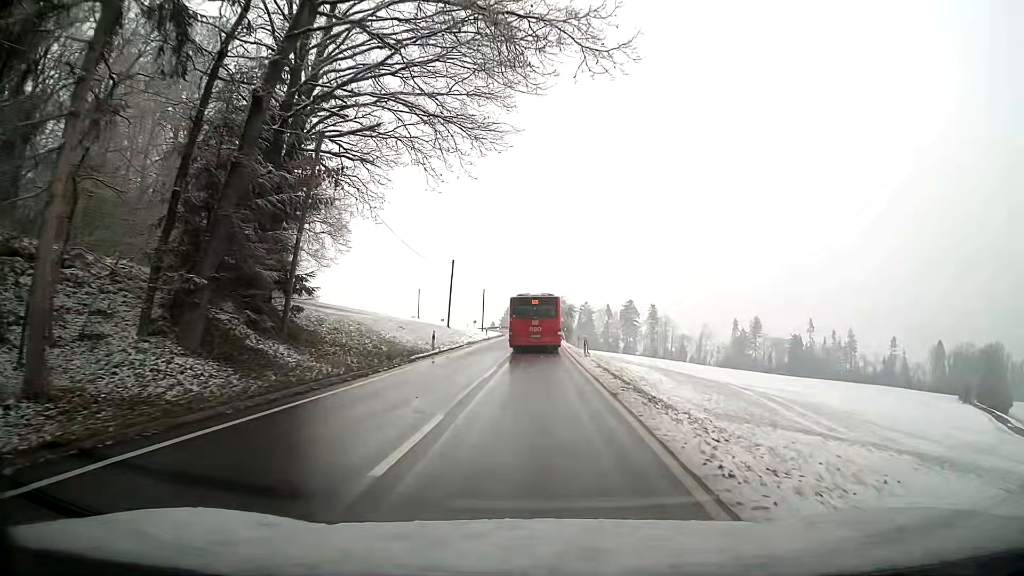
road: tertiary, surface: asphalt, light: Day
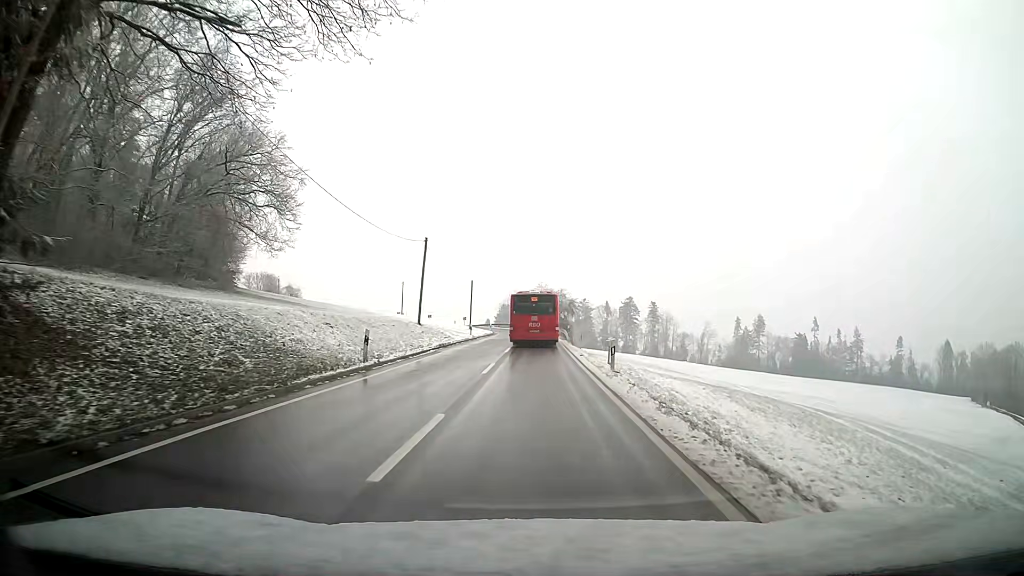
(0.0, +12.2) m; 0°
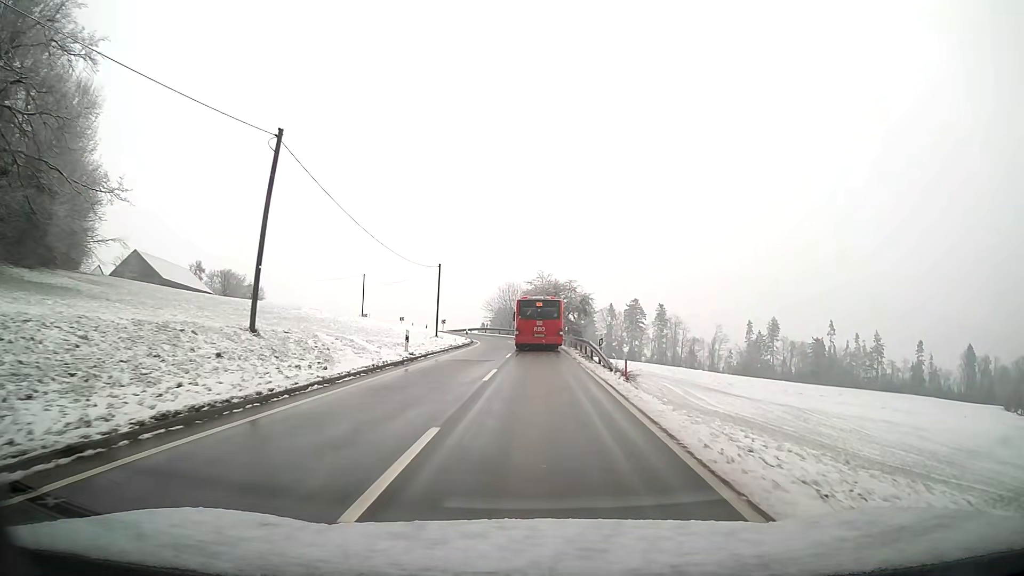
(+0.1, +25.3) m; +1°
